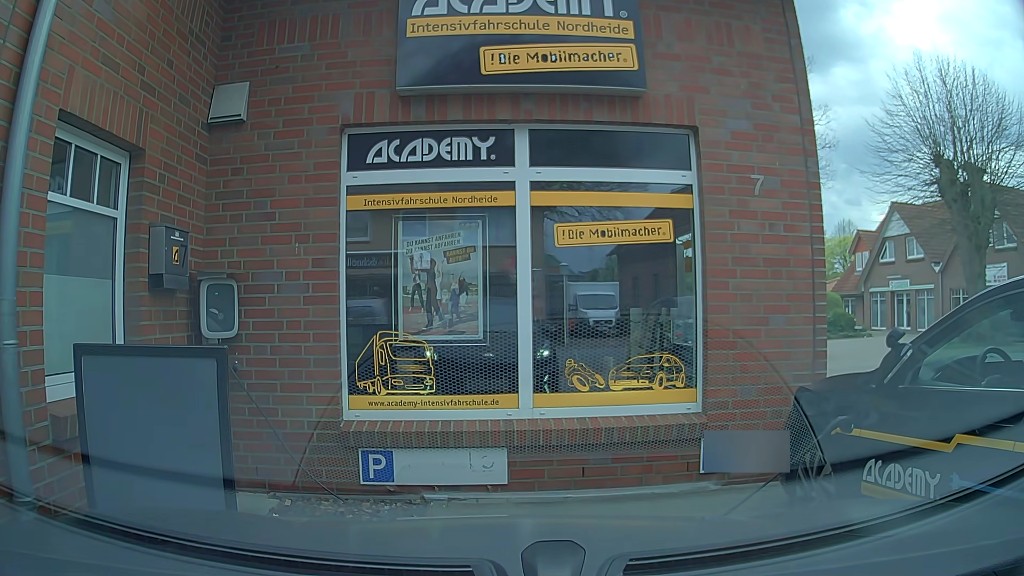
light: Day
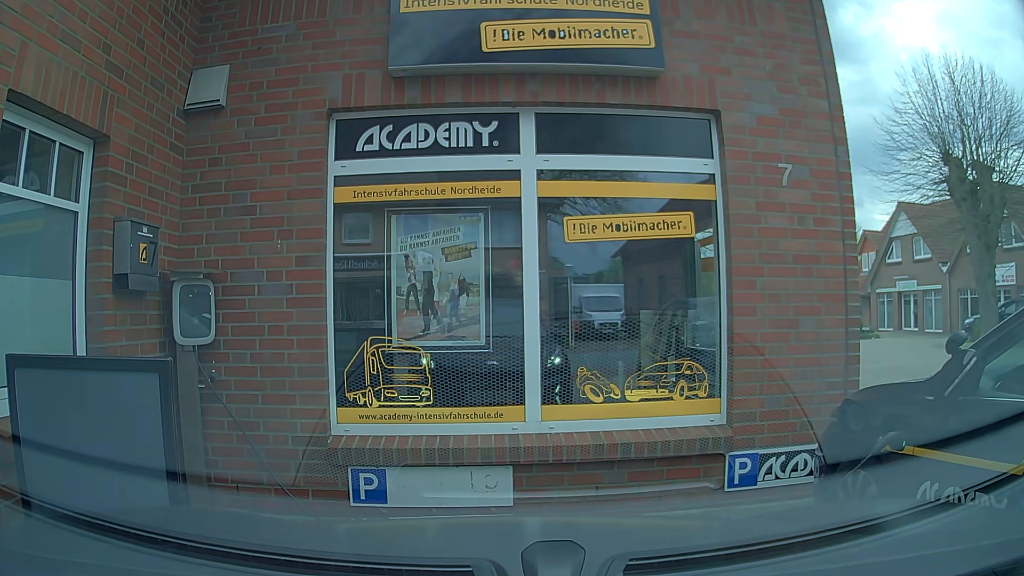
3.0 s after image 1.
(0.0, +0.4) m; 0°
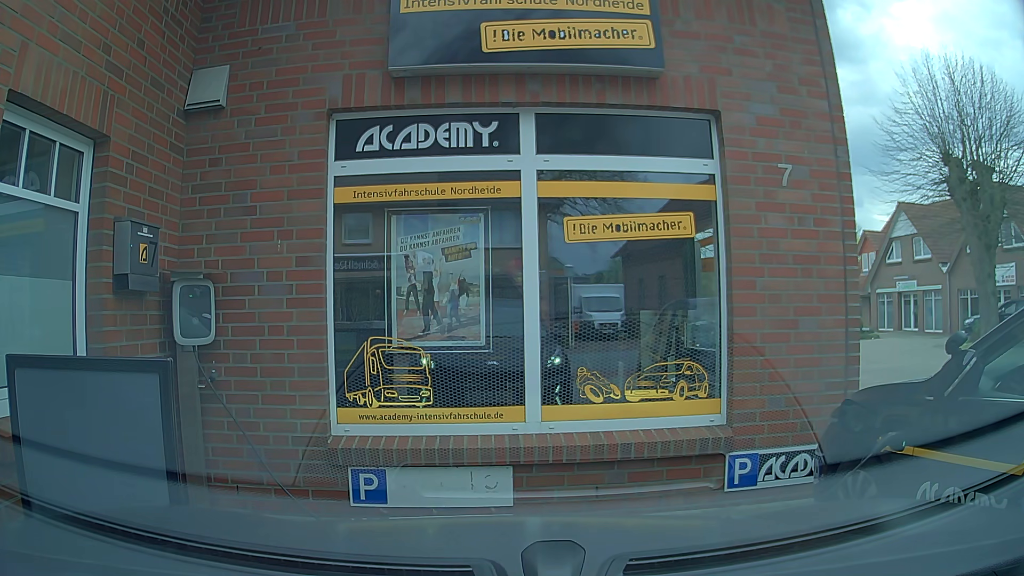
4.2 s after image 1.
(0.0, +0.1) m; 0°
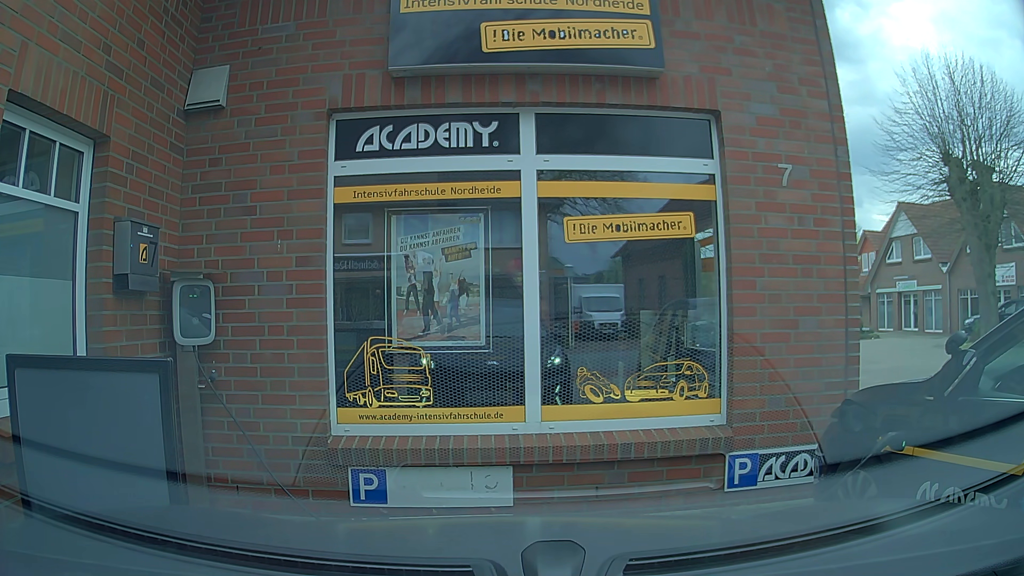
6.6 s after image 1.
(0.0, 0.0) m; 0°
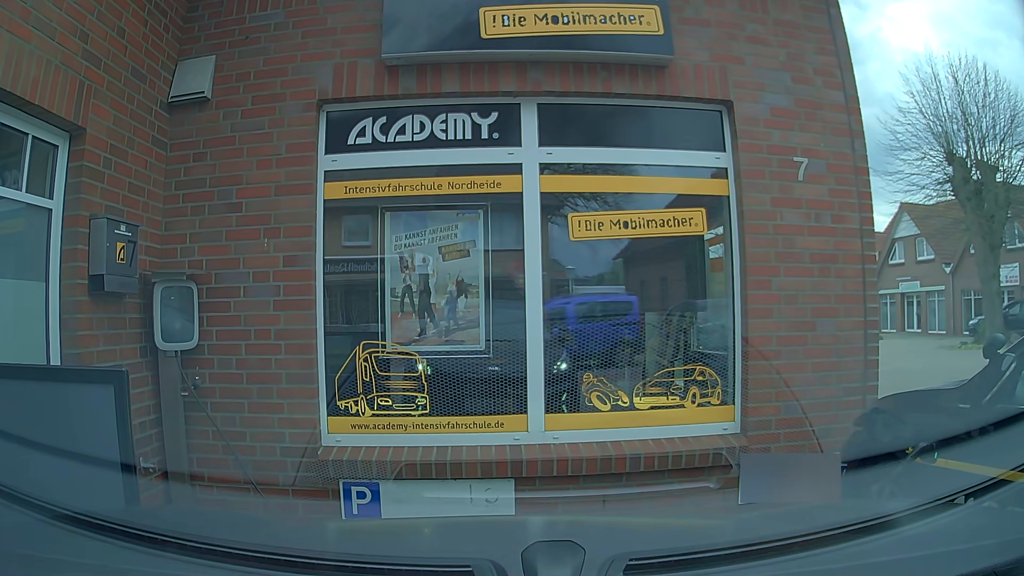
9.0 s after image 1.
(0.0, +0.2) m; 0°
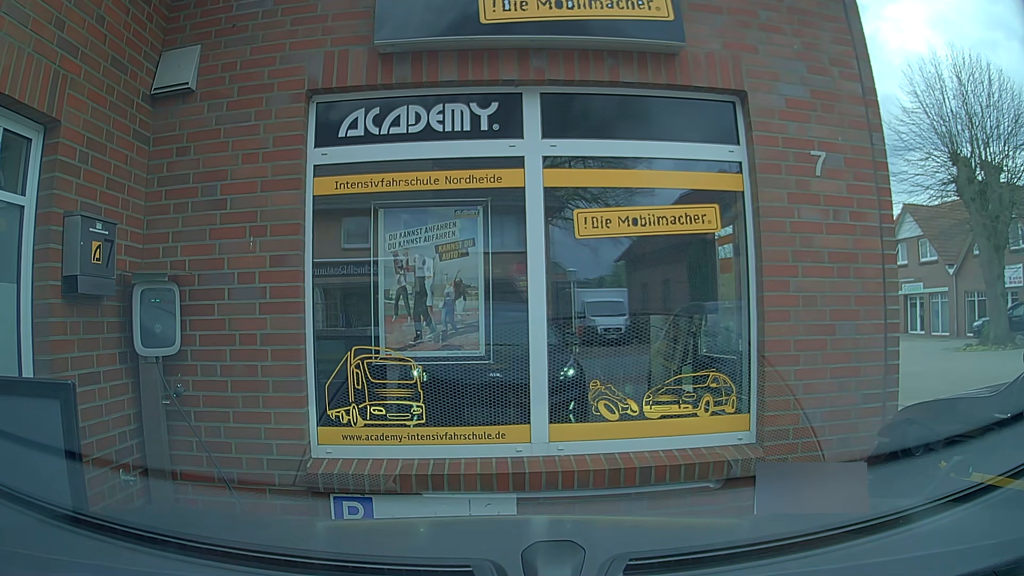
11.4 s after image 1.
(0.0, +0.3) m; 0°
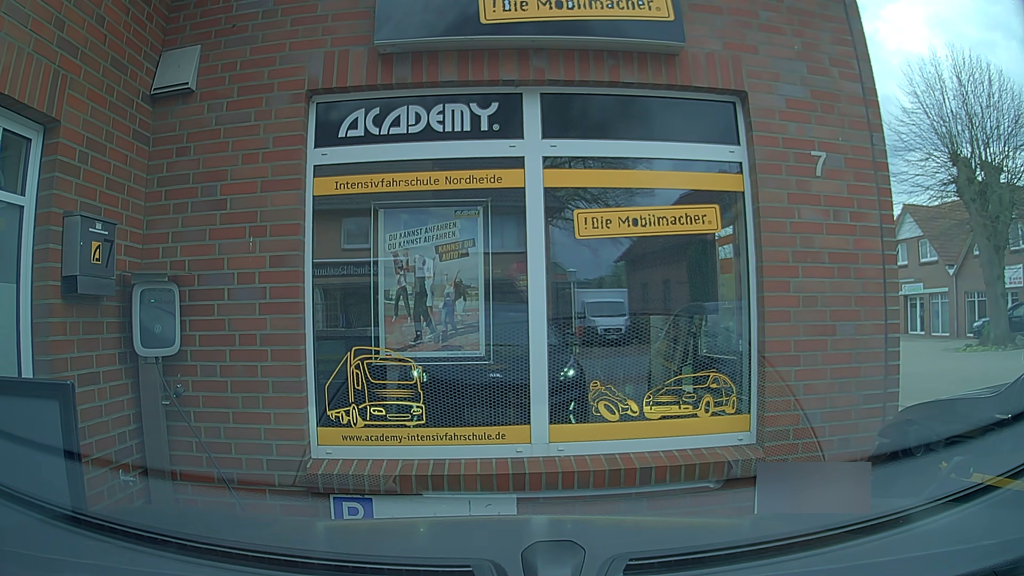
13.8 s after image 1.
(0.0, +0.1) m; 0°
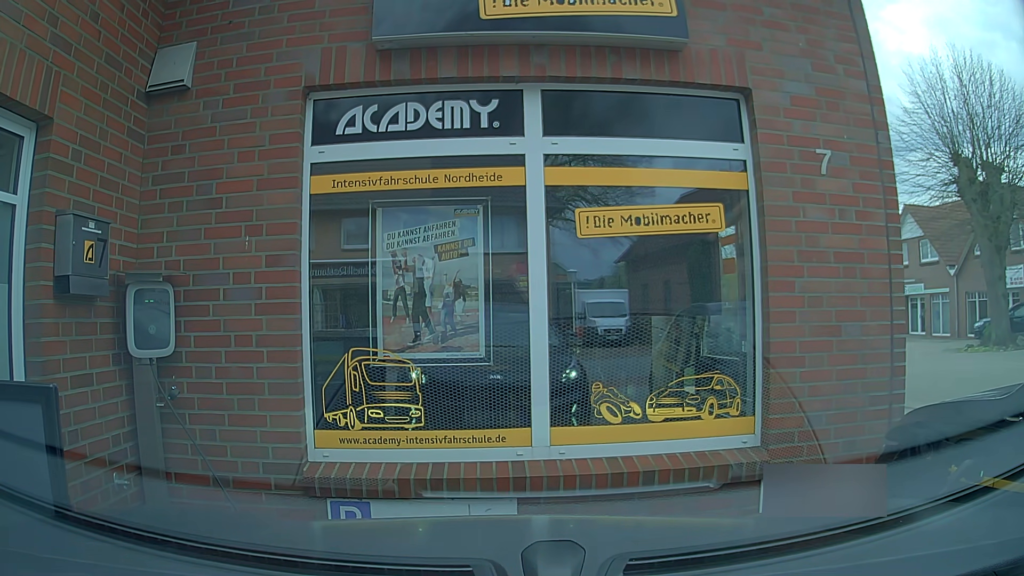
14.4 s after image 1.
(0.0, 0.0) m; 0°
